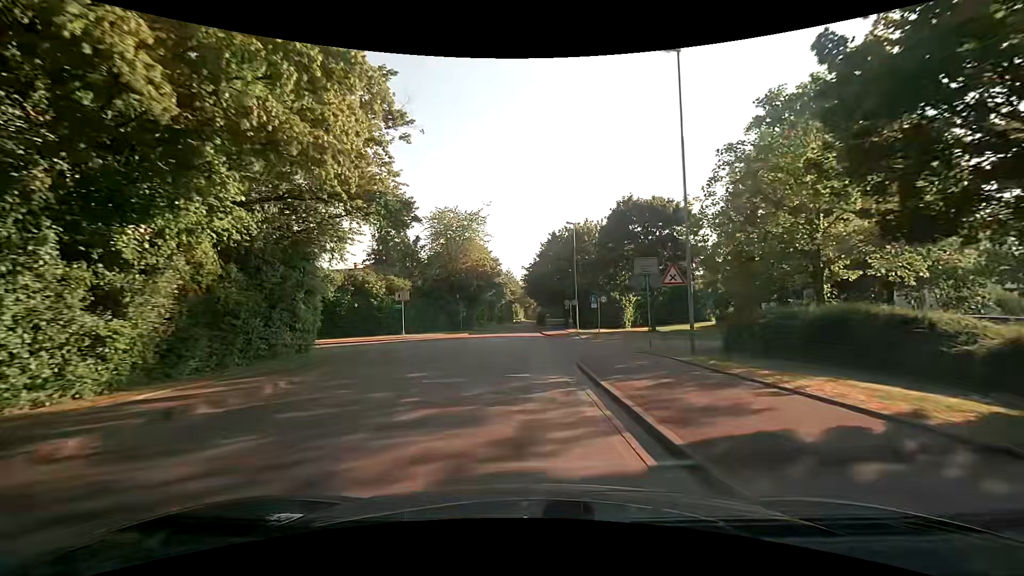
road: tertiary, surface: asphalt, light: Day
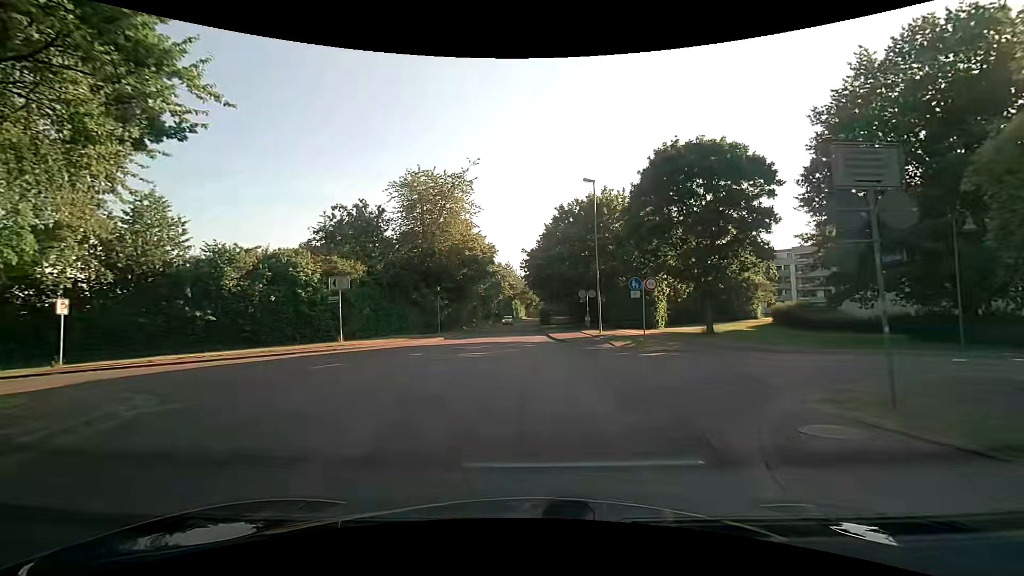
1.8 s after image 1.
(0.0, +13.6) m; 0°
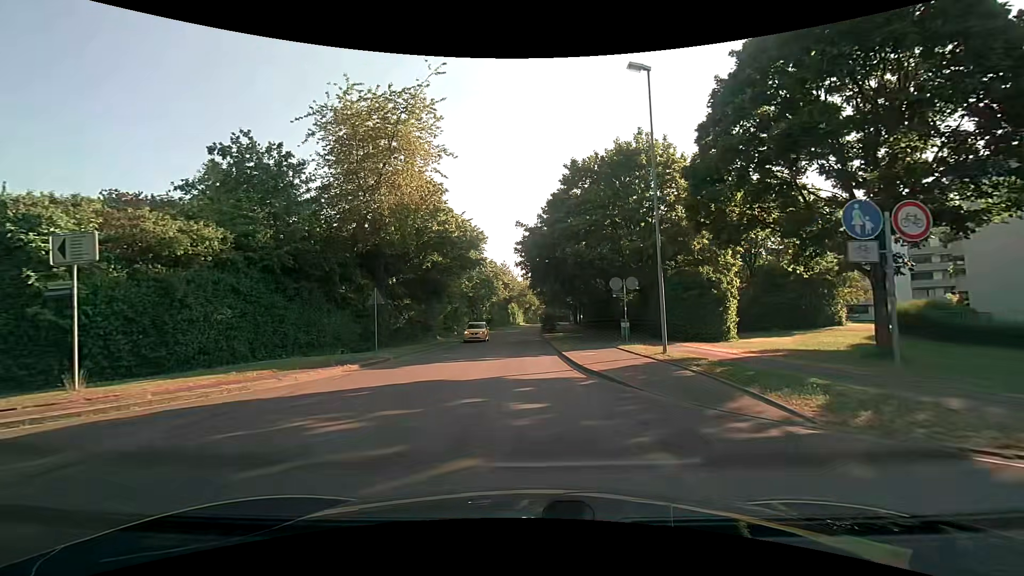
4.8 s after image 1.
(+0.1, +15.8) m; 0°
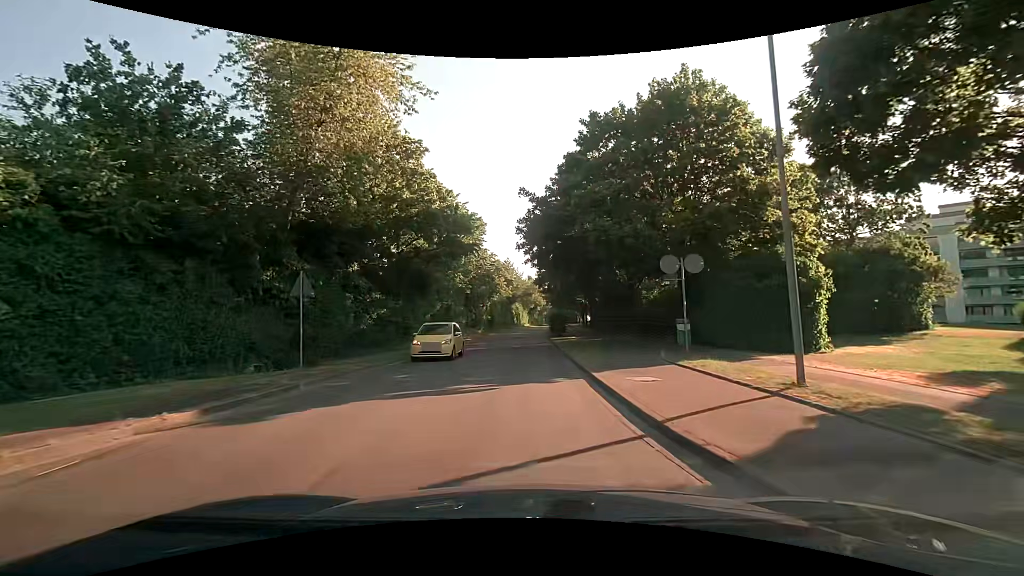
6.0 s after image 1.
(0.0, +8.4) m; -1°
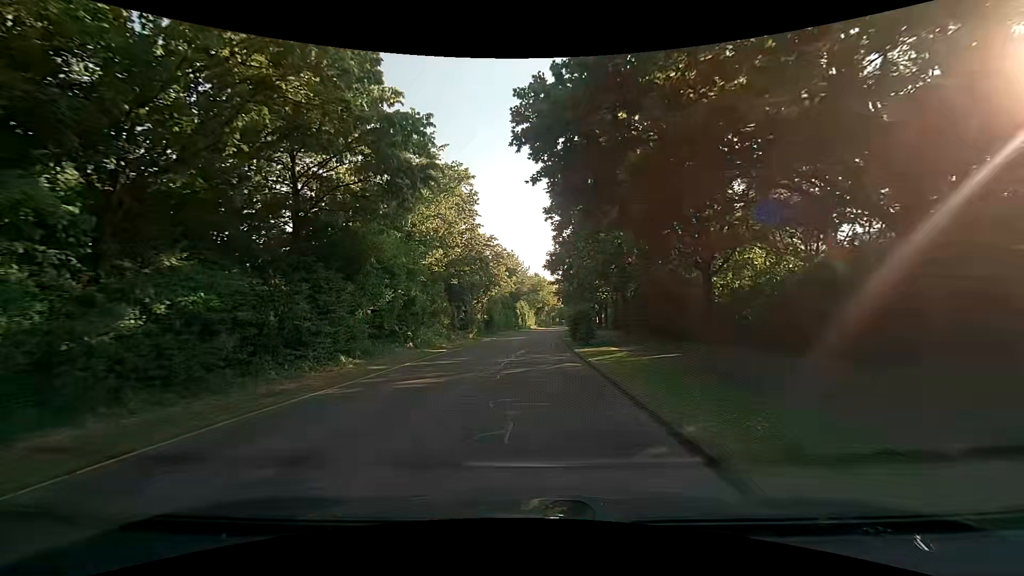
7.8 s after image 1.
(-0.1, +16.0) m; 0°
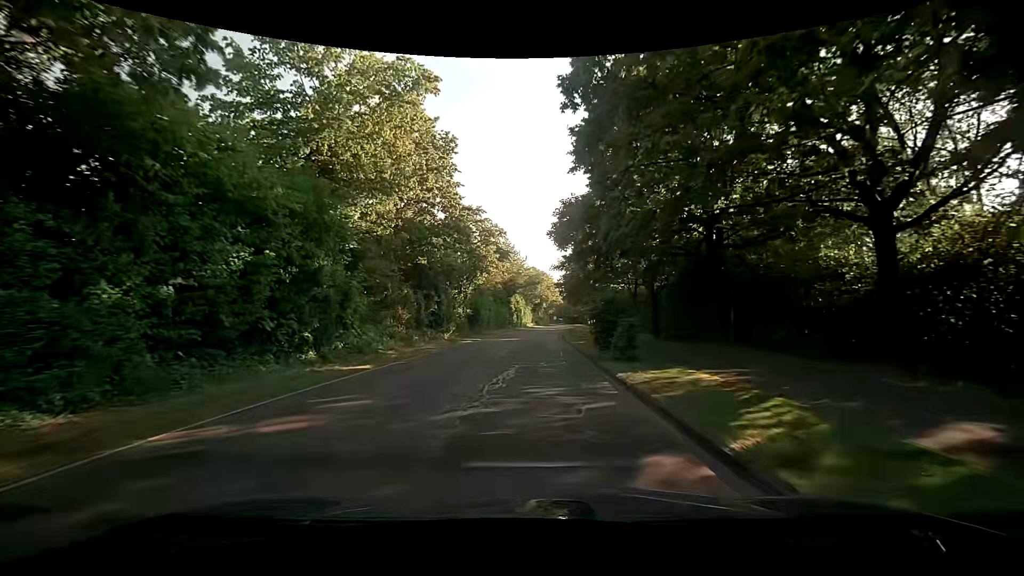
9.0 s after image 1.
(-0.2, +12.5) m; -1°
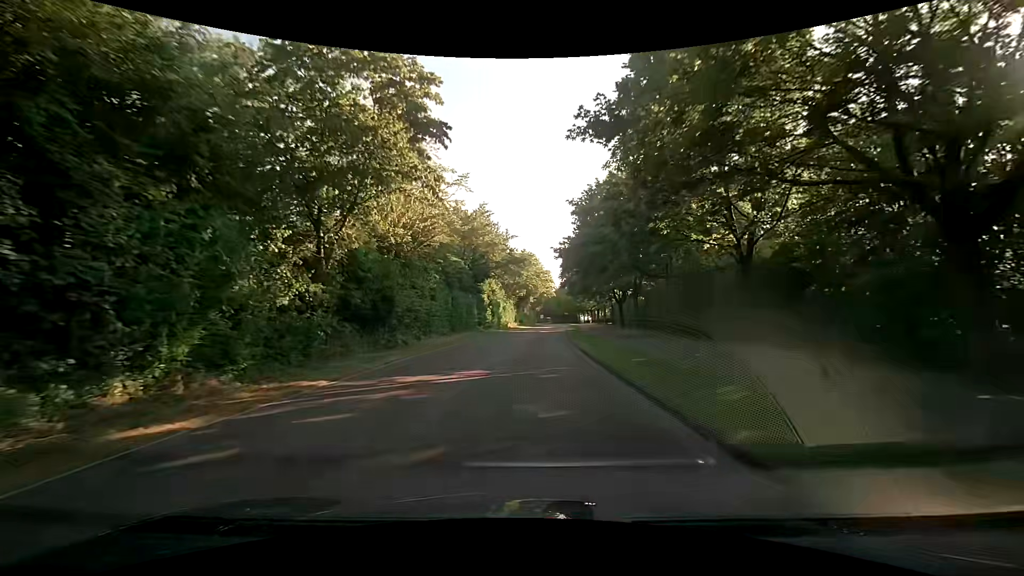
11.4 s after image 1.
(+0.8, +27.9) m; +3°
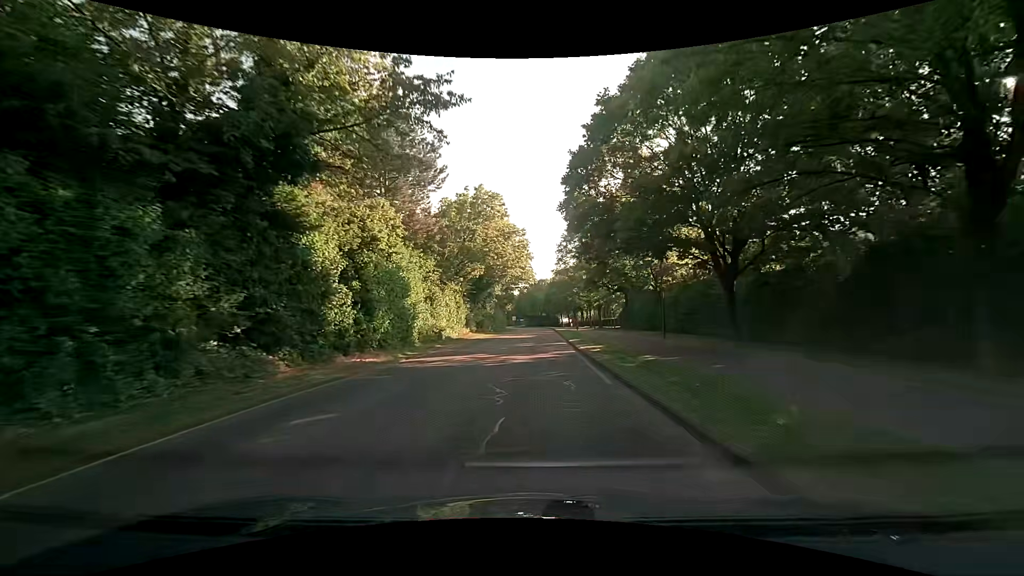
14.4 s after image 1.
(+0.5, +37.6) m; +4°
(0, +10) (0, +20) (0, +30) (0, +40) (0, +50) (0, +60) (0, +70) (+1, +80) (+1, +90) (0, +100) m
